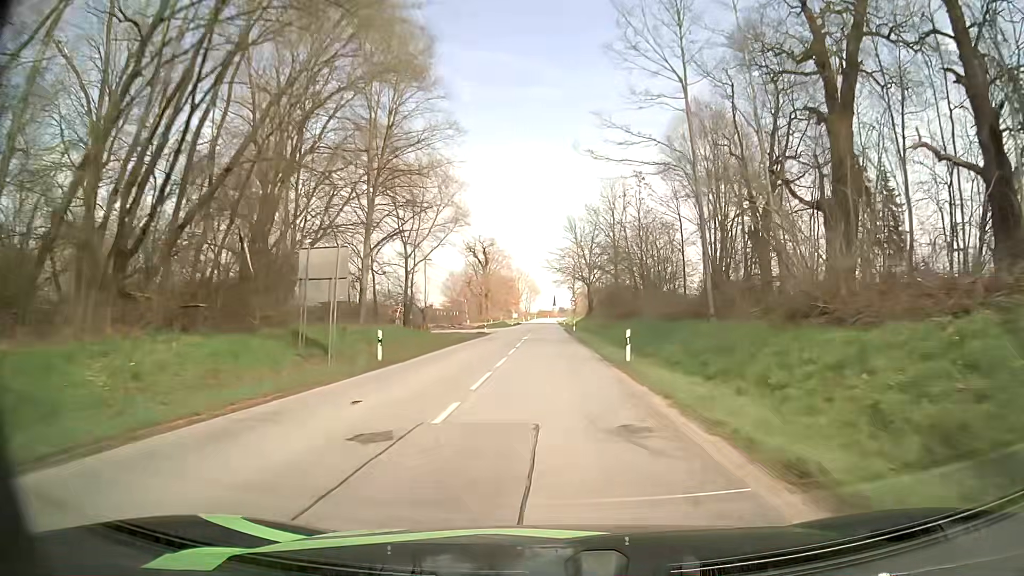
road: secondary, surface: asphalt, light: Day
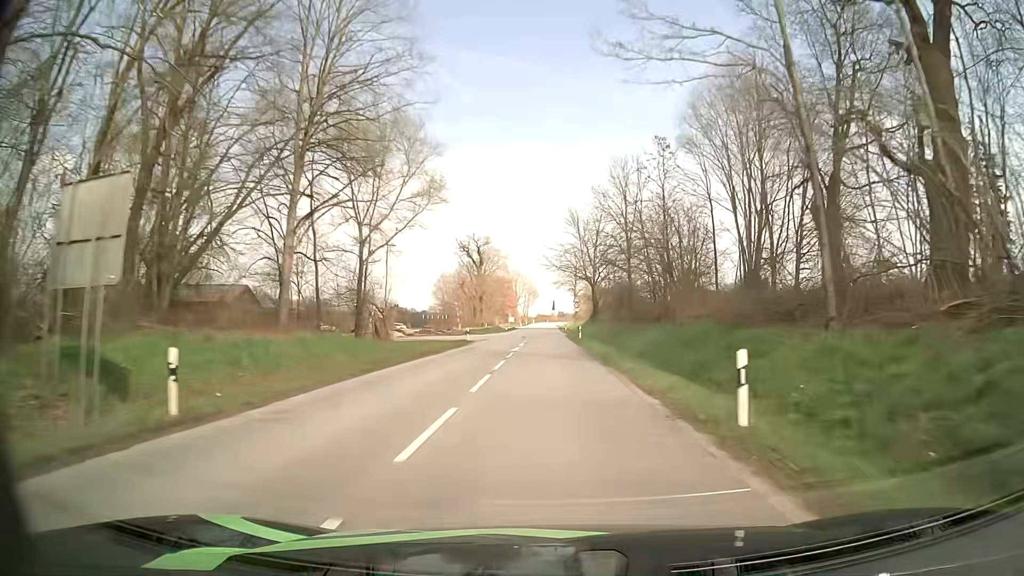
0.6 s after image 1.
(+0.1, +12.4) m; 0°
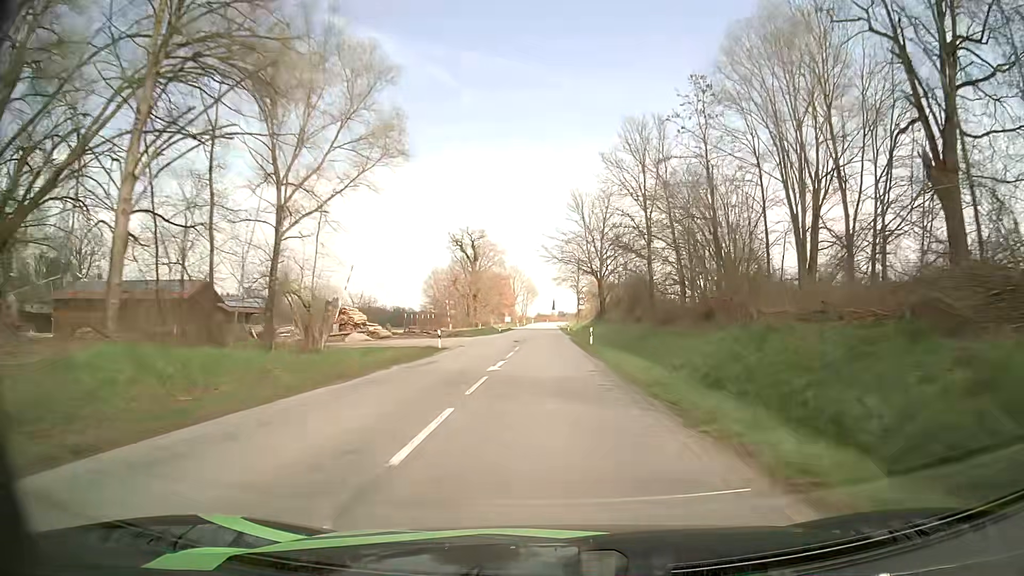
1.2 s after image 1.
(0.0, +12.4) m; 0°
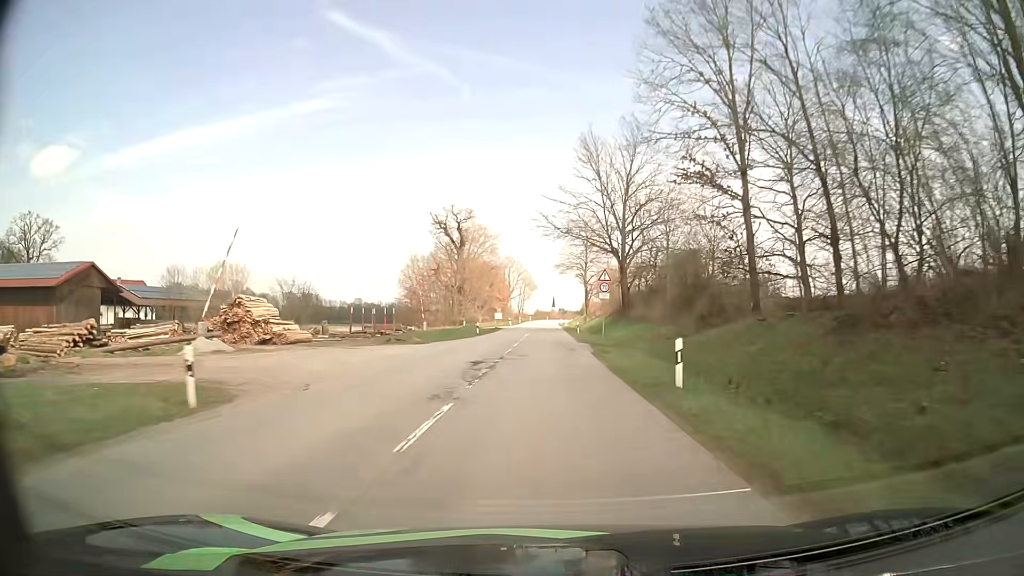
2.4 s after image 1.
(-0.1, +24.6) m; 0°
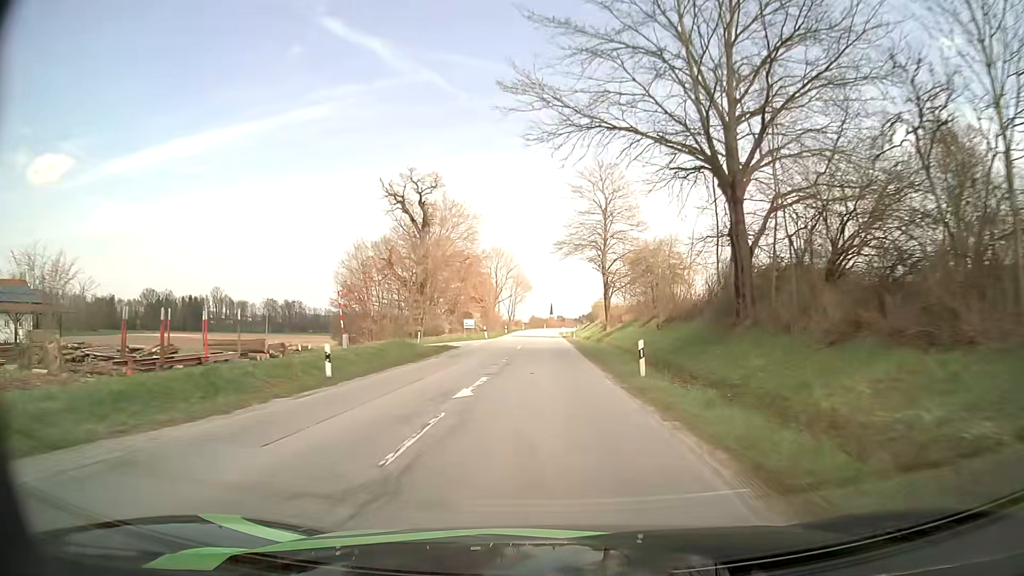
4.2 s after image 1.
(-0.3, +36.5) m; -1°
